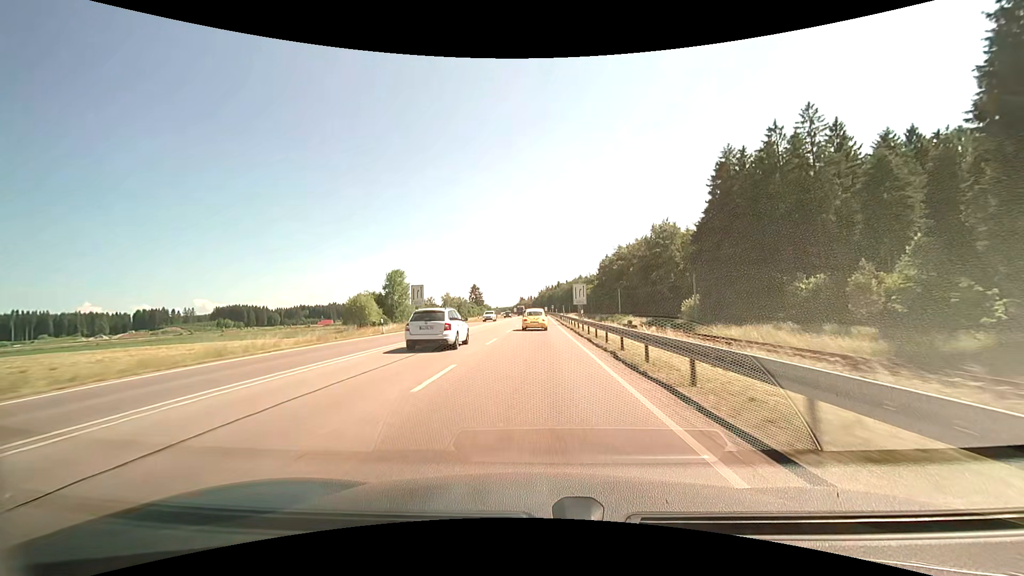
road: primary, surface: asphalt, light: Day
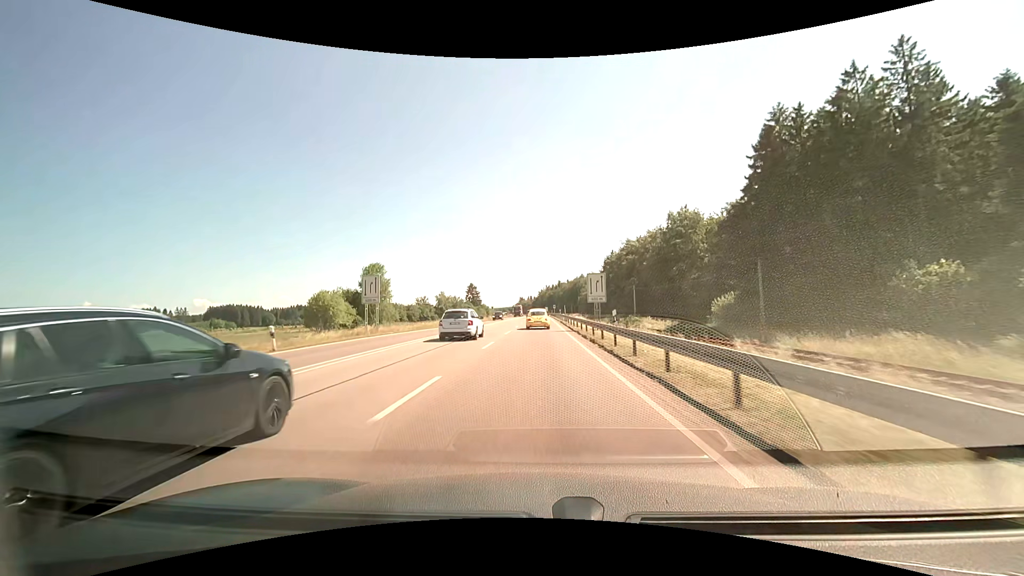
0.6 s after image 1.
(0.0, +13.9) m; 0°
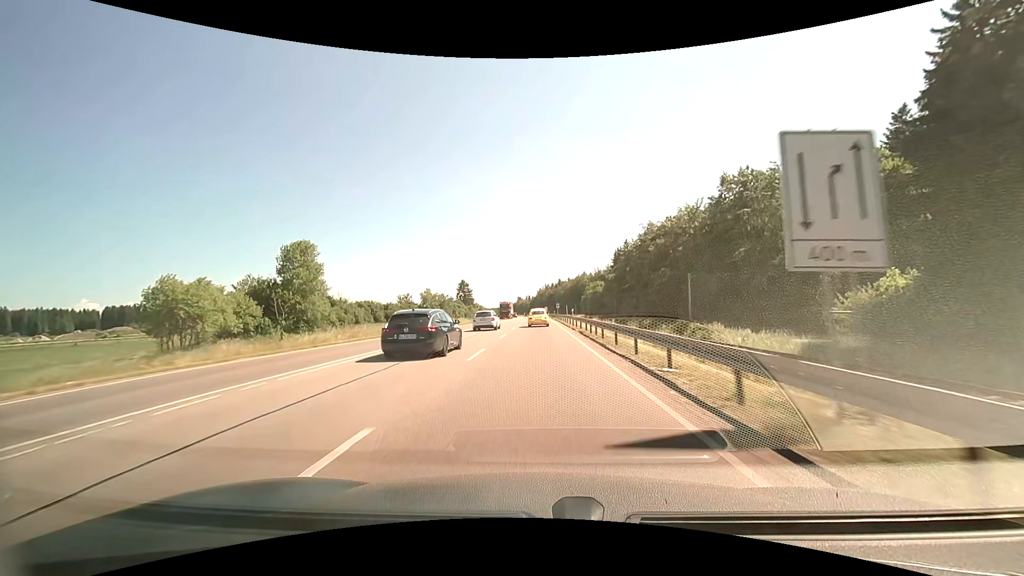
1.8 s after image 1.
(0.0, +27.9) m; 0°
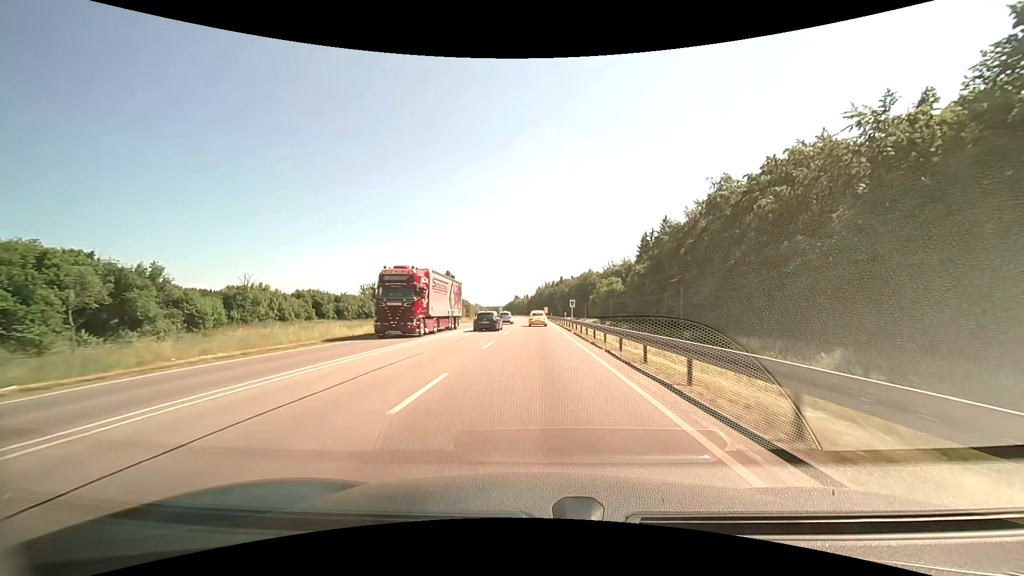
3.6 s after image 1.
(+0.2, +42.0) m; 0°
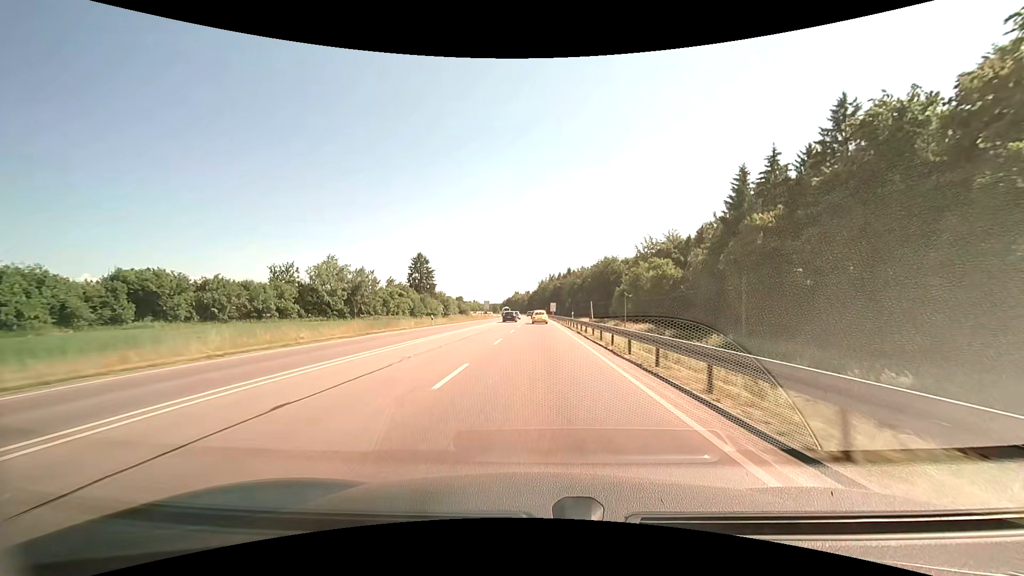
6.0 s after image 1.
(+0.2, +56.9) m; -1°
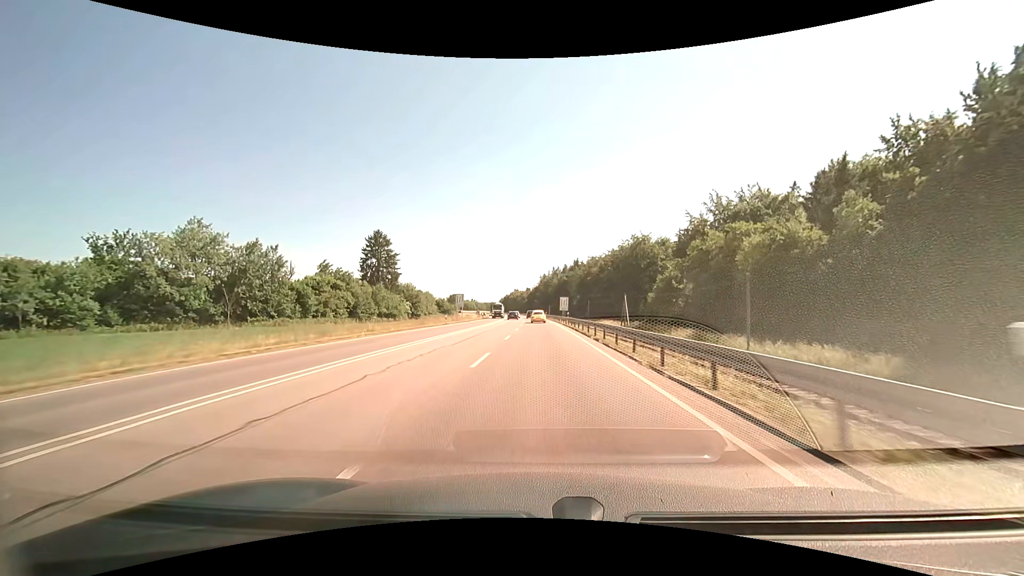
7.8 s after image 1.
(+0.3, +43.8) m; 0°
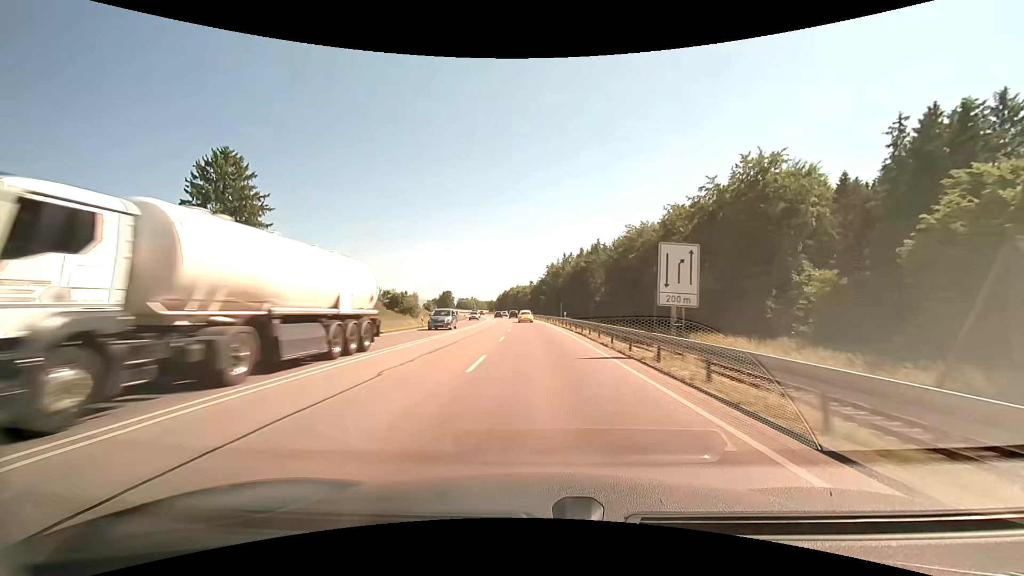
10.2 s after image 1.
(-0.2, +59.7) m; 0°
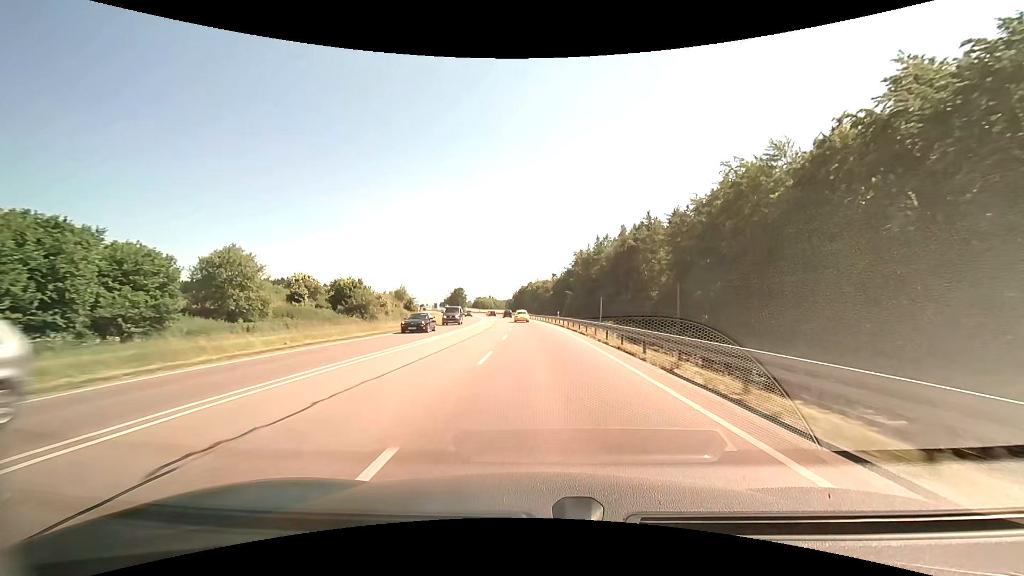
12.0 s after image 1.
(-0.6, +45.4) m; -2°
(0, +10) (0, +20) (0, +30) (-1, +40) (-1, +50) (-2, +60) (-3, +70) (-3, +80) (-5, +90) (-6, +100) m
